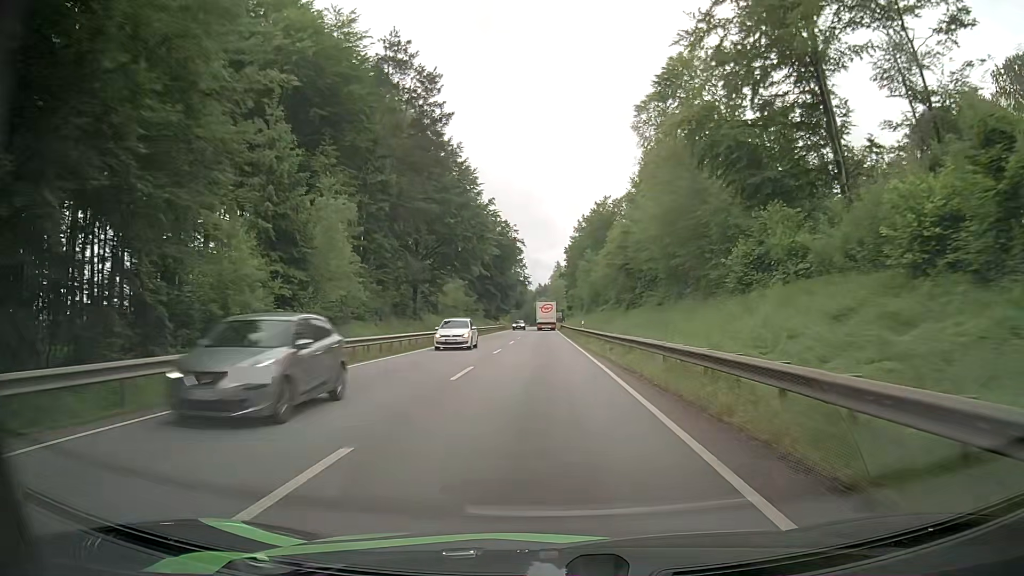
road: primary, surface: asphalt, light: Day
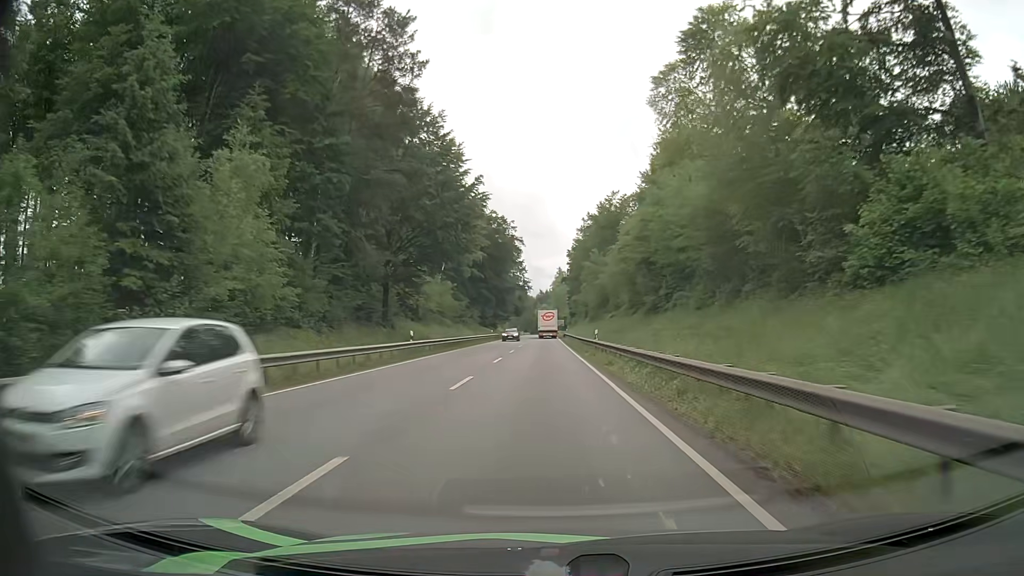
(0.0, +12.1) m; 0°
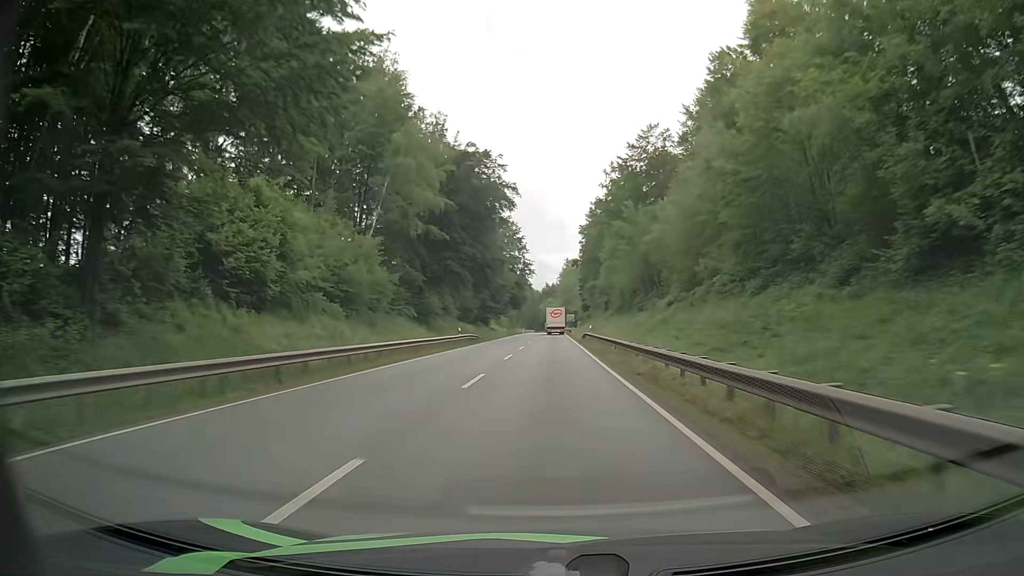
(-0.1, +36.1) m; 0°
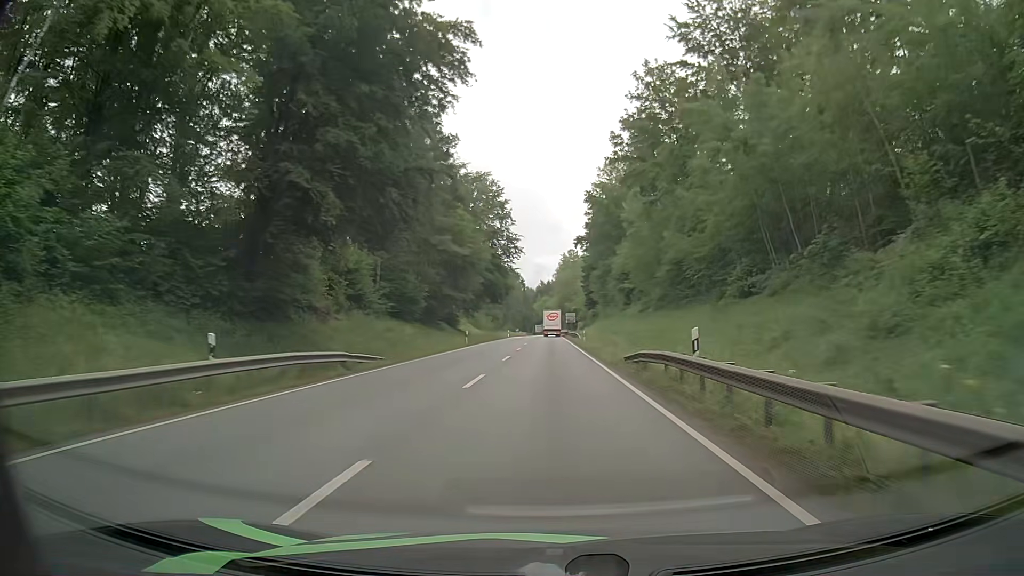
(+0.1, +35.9) m; 0°
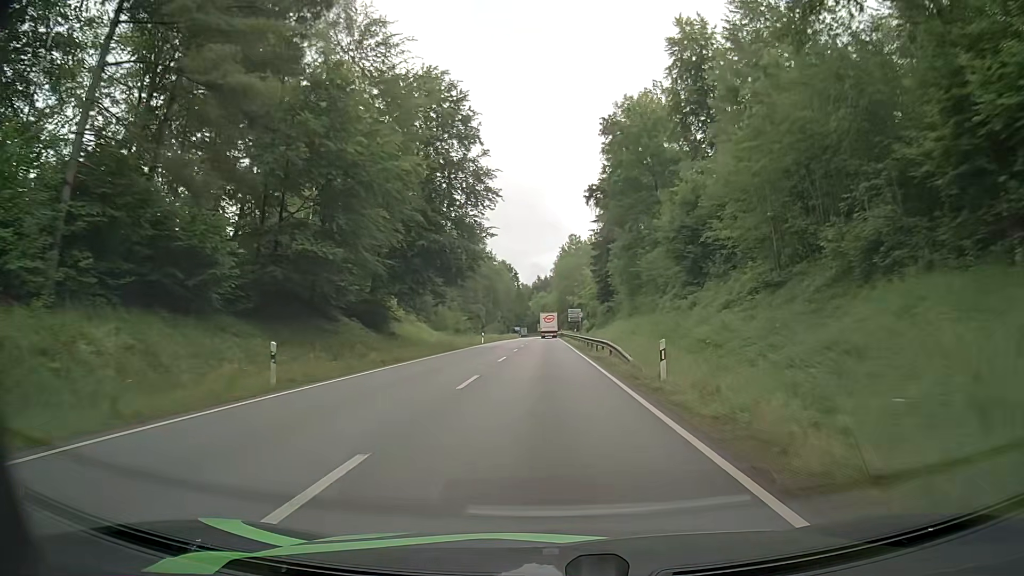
(+0.1, +35.9) m; 0°
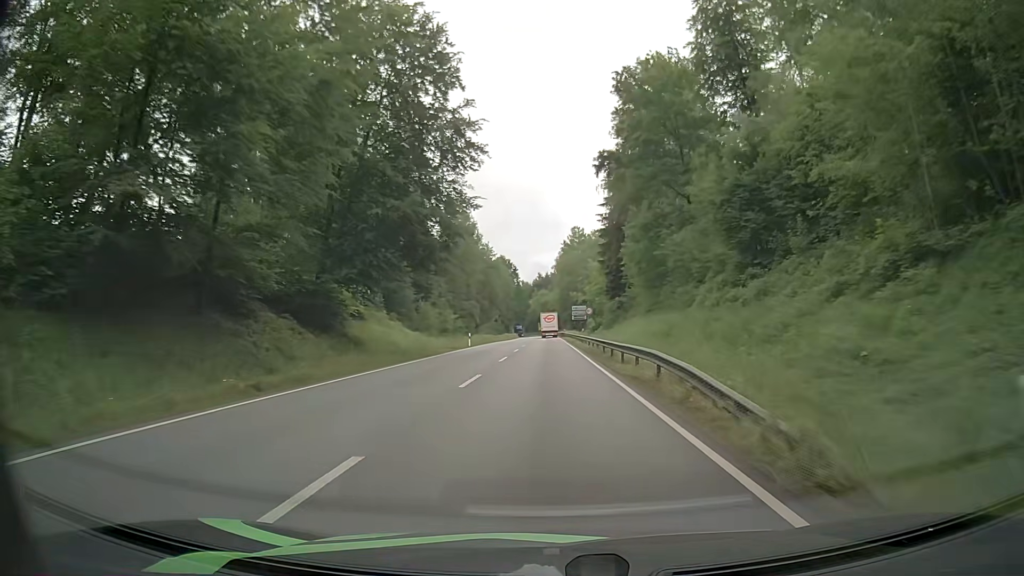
(-0.1, +12.0) m; 0°
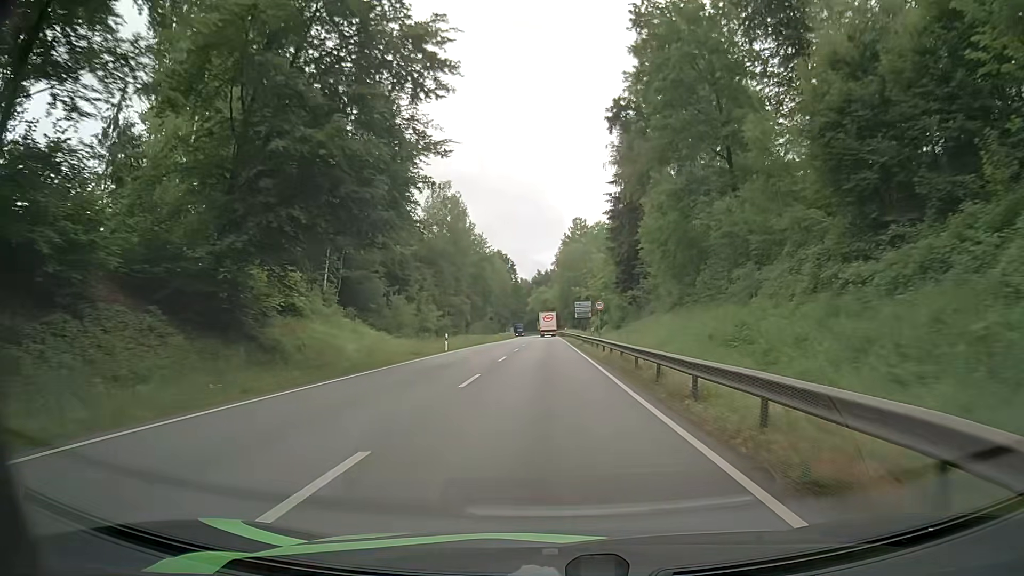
(0.0, +12.0) m; 0°
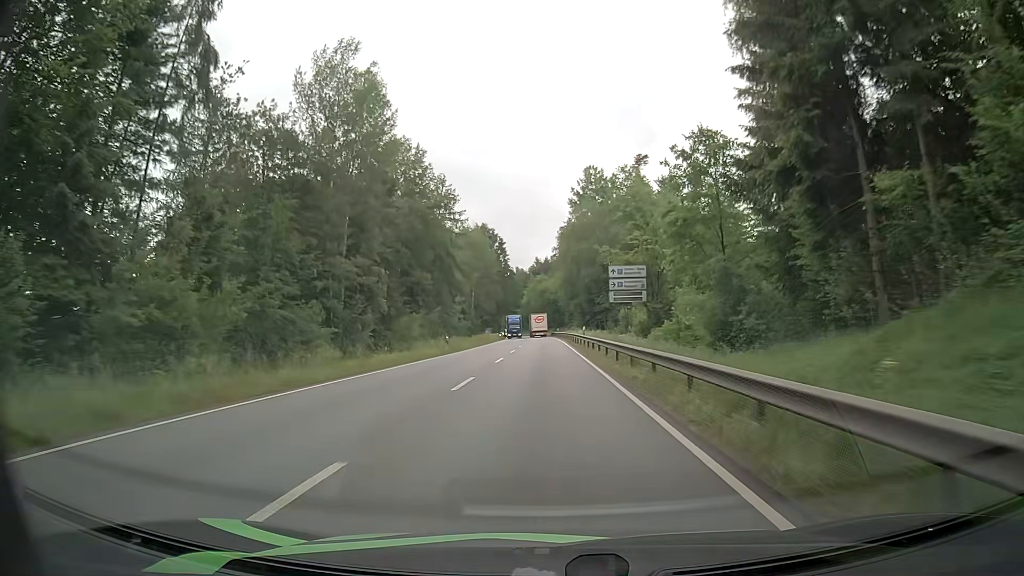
(+0.2, +48.6) m; 0°
(0, +10) (0, +20) (0, +30) (0, +40) (0, +50) (0, +60) (0, +70) (0, +80) (0, +90) (0, +100) m
